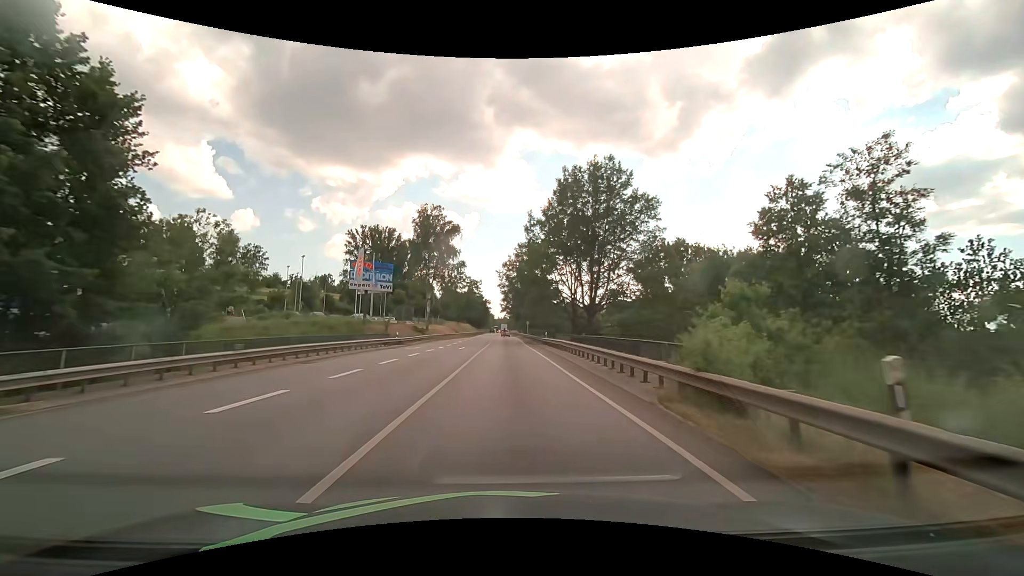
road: primary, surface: asphalt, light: Day
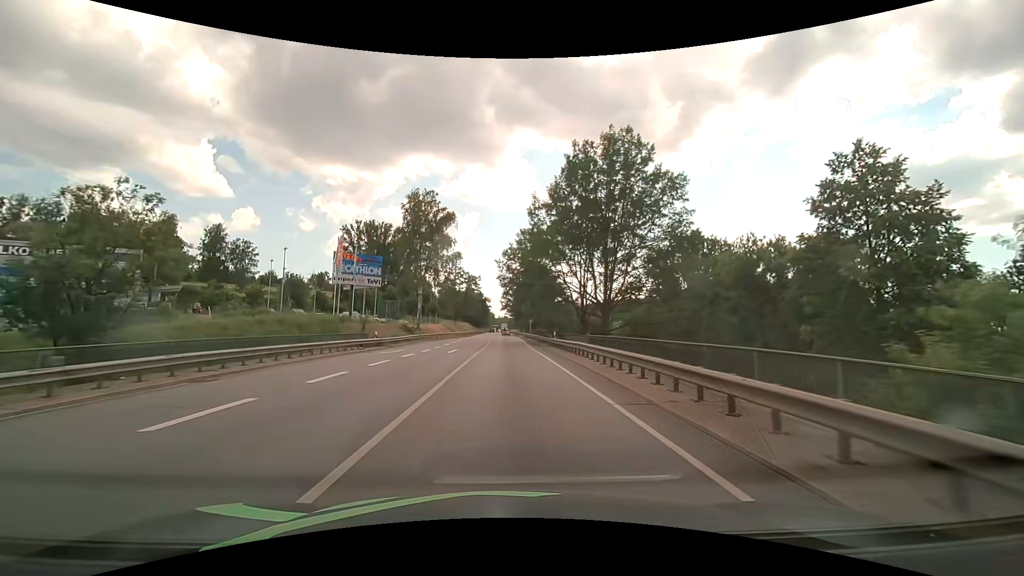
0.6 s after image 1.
(0.0, +7.6) m; 0°
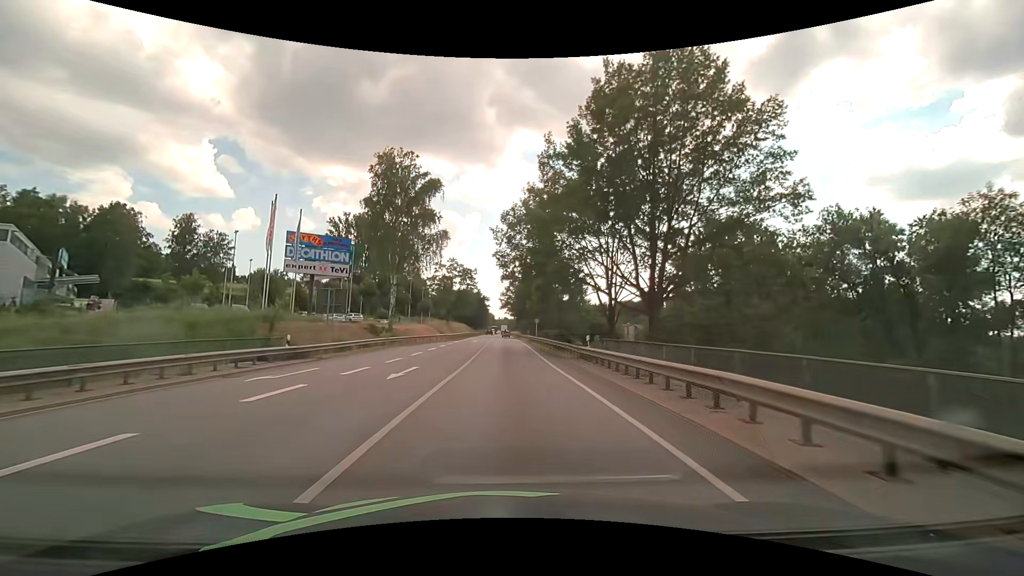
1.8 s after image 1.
(0.0, +15.3) m; 0°
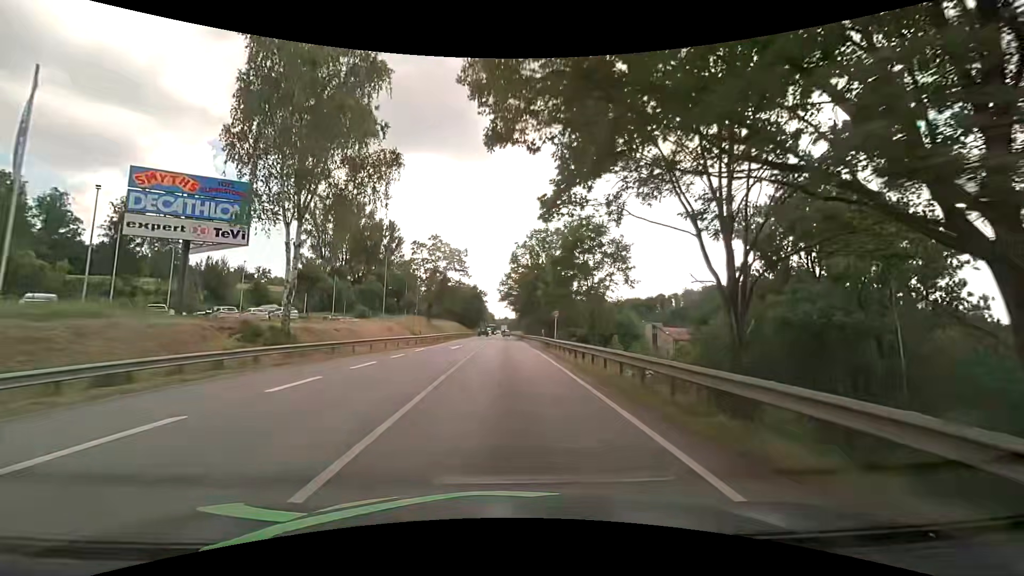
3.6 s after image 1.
(+0.1, +22.9) m; 0°
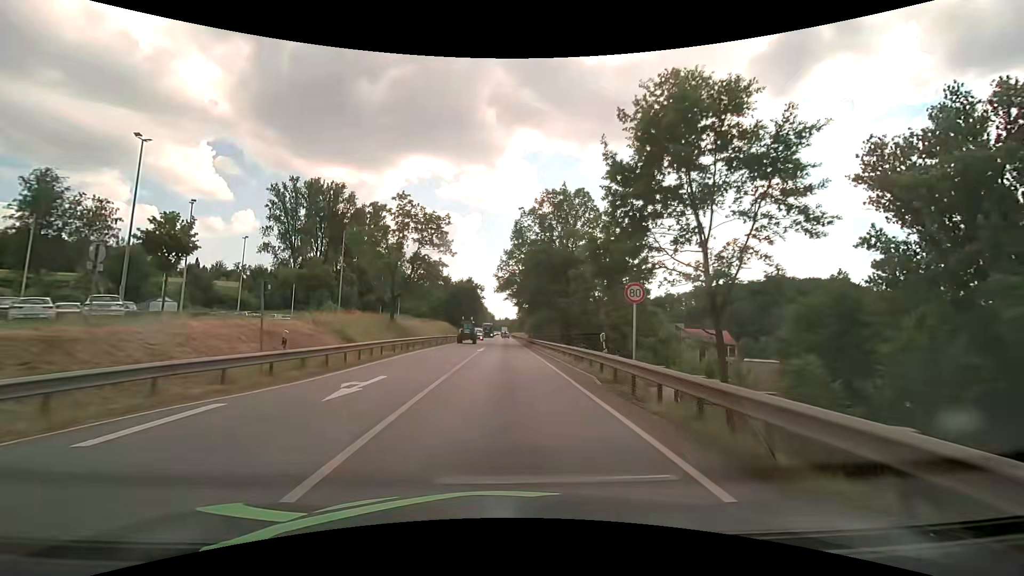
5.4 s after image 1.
(-0.1, +22.9) m; 0°
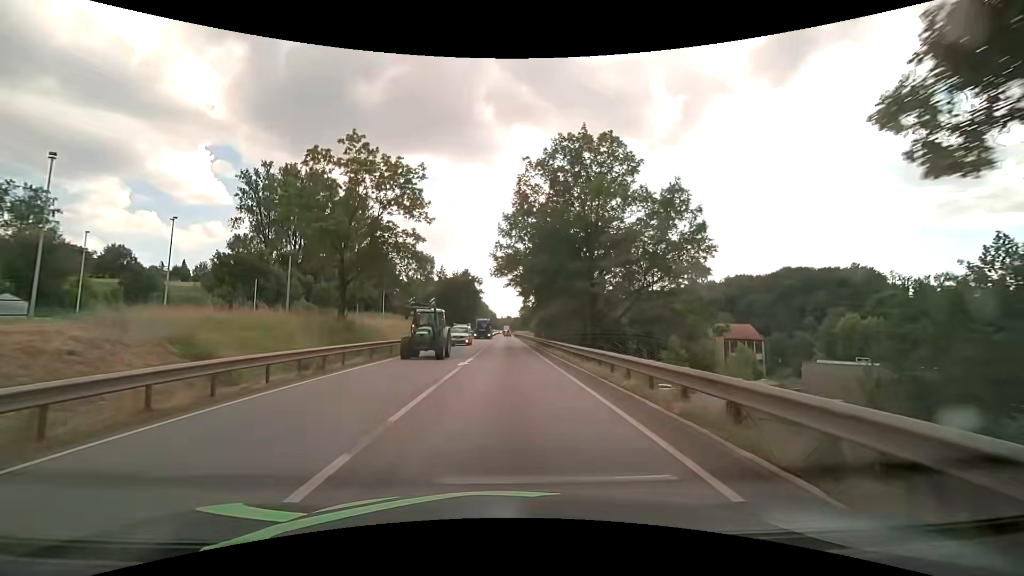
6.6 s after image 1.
(-0.1, +15.2) m; 0°
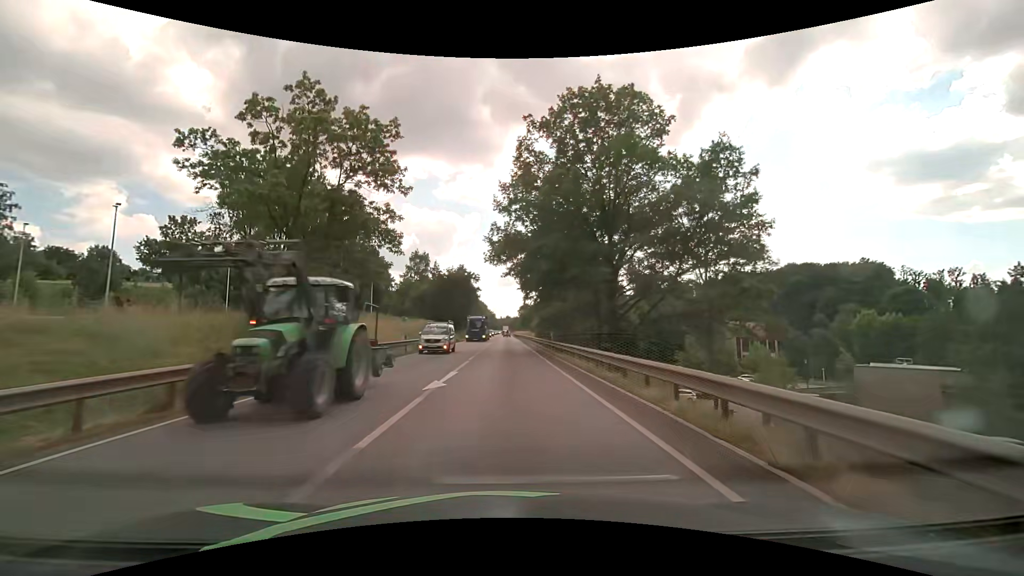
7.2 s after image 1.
(0.0, +7.7) m; 0°
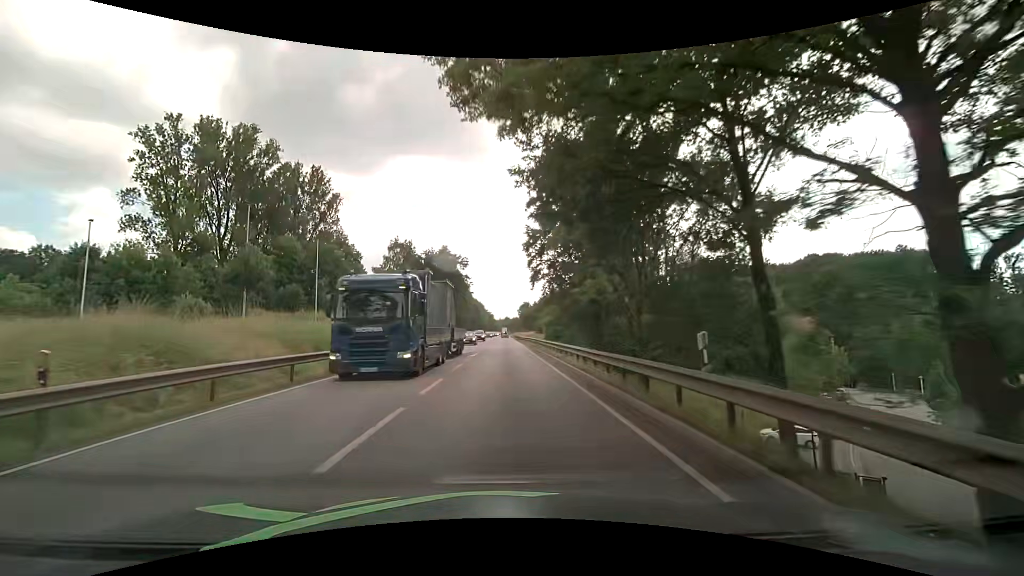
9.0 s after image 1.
(0.0, +24.8) m; 0°
(0, +10) (0, +20) (0, +30) (0, +40) (0, +50) (0, +60) (0, +70) (0, +80) (0, +90) (0, +100) m
